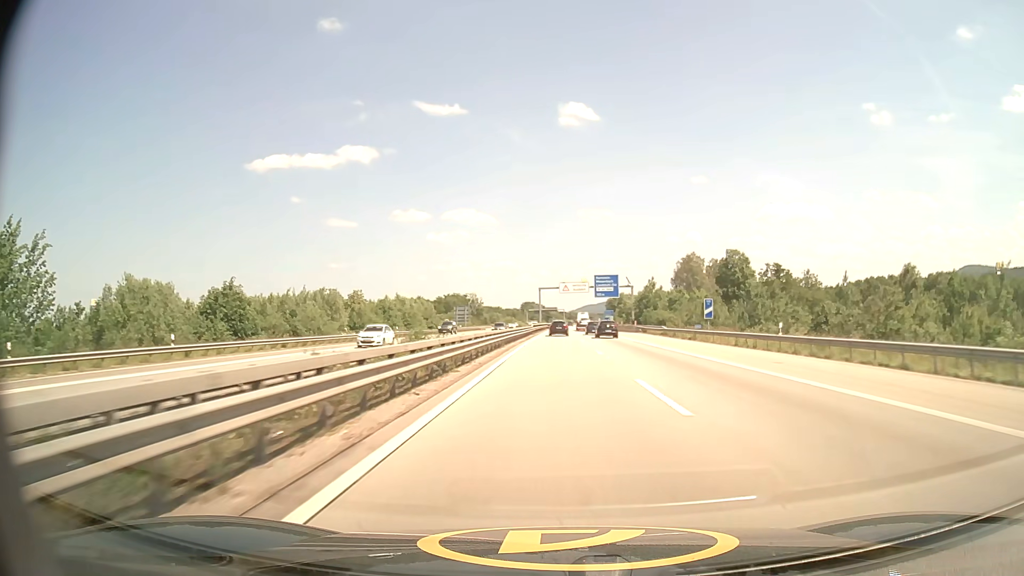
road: motorway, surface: asphalt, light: Day
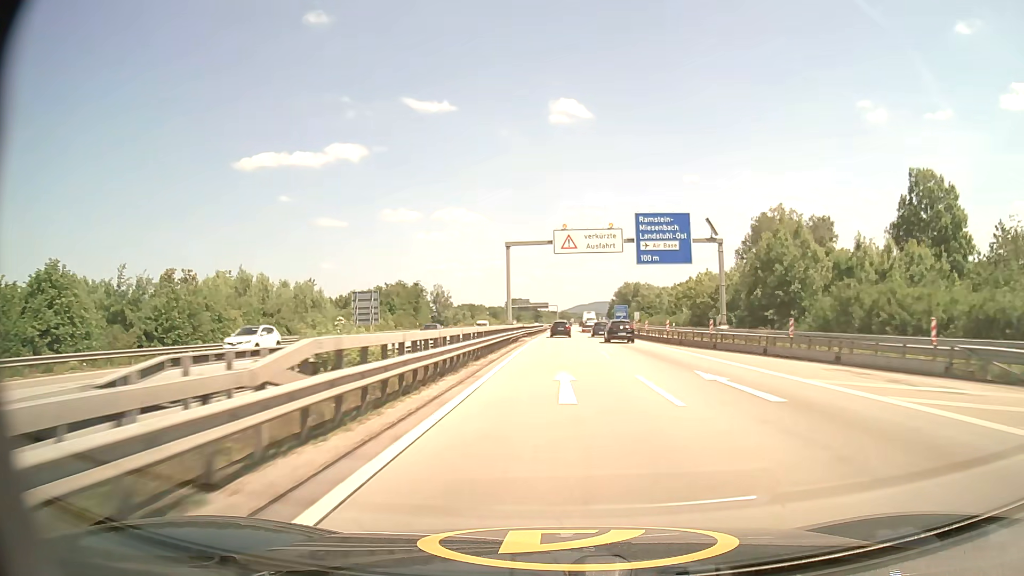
(+0.5, +71.4) m; +1°
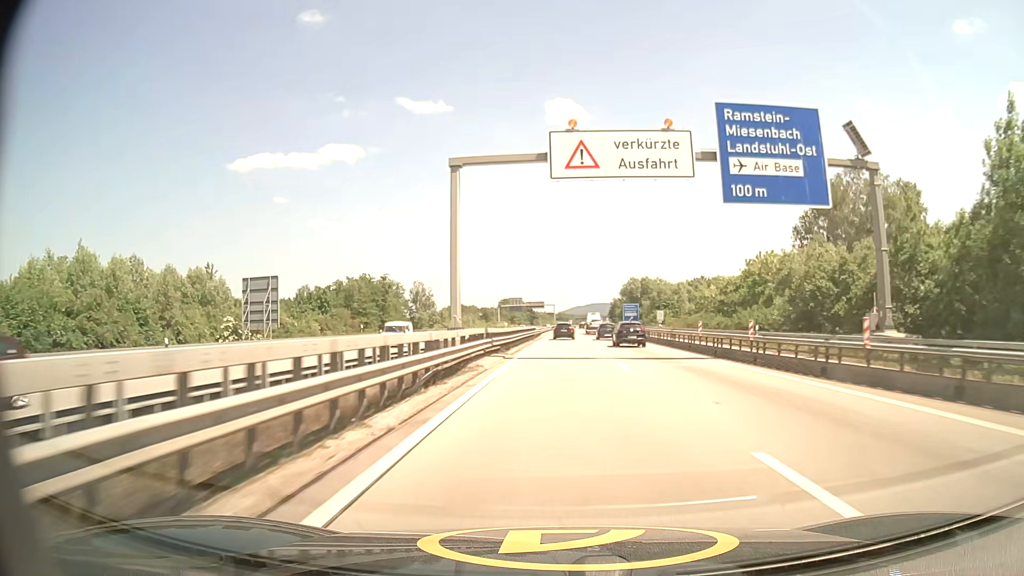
(0.0, +28.3) m; 0°
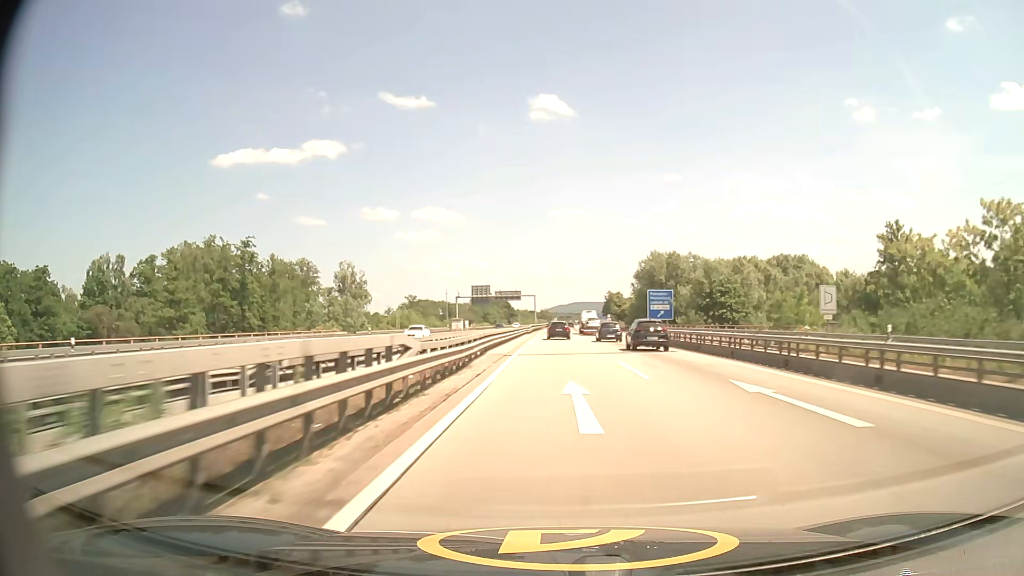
(+0.5, +57.5) m; +1°
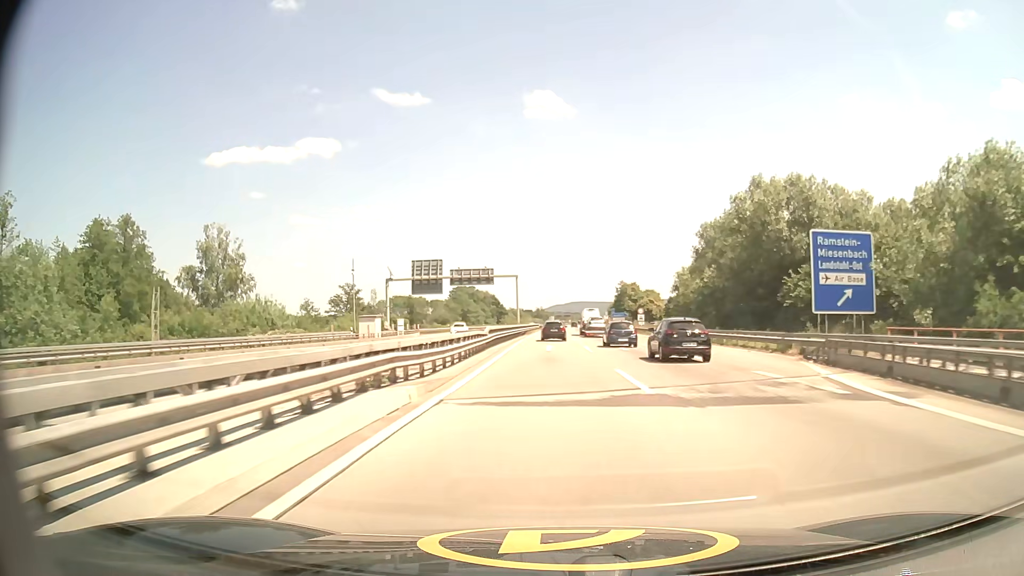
(+0.4, +57.6) m; 0°
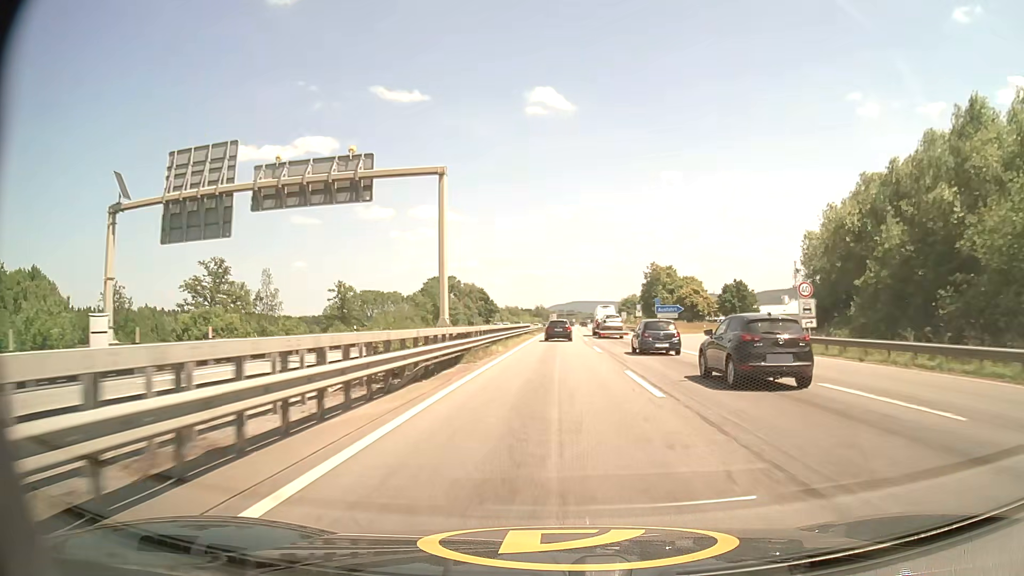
(-0.1, +57.7) m; 0°
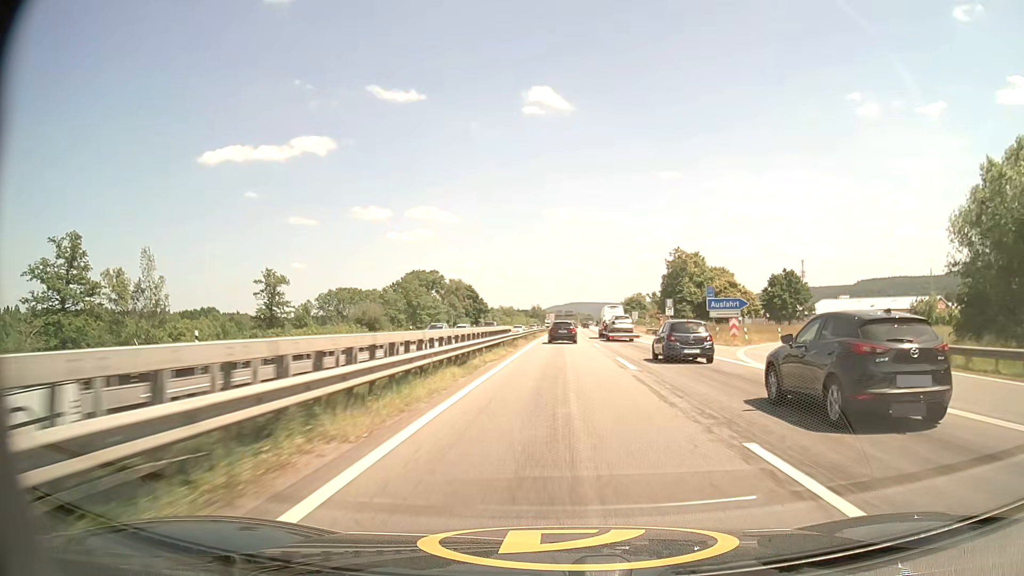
(-0.1, +28.8) m; 0°
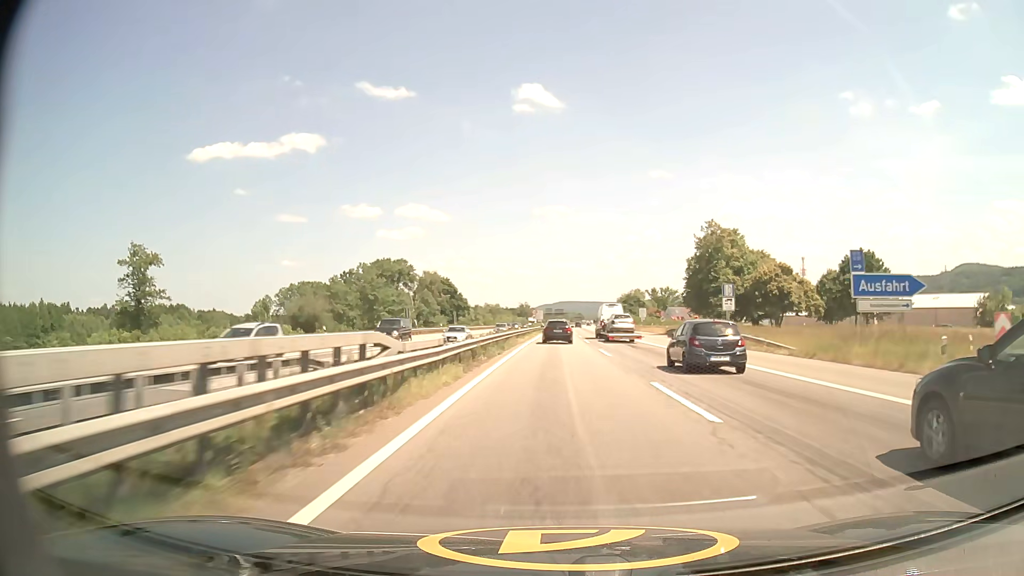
(+0.3, +28.5) m; +1°
(0, +10) (0, +20) (0, +30) (0, +40) (0, +50) (+1, +60) (+1, +70) (+1, +80) (+1, +90) (+1, +100) m
